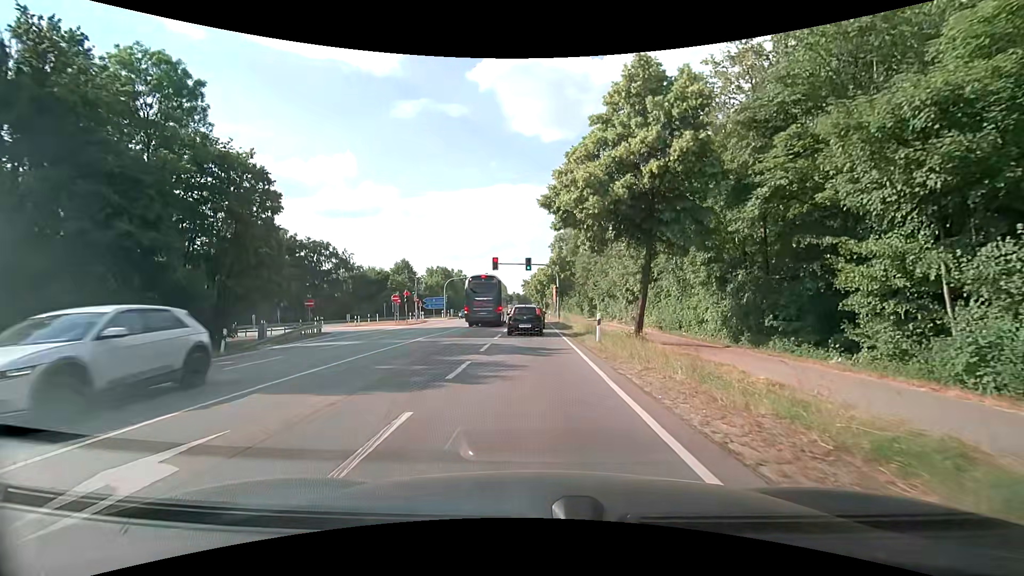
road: secondary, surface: asphalt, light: Day
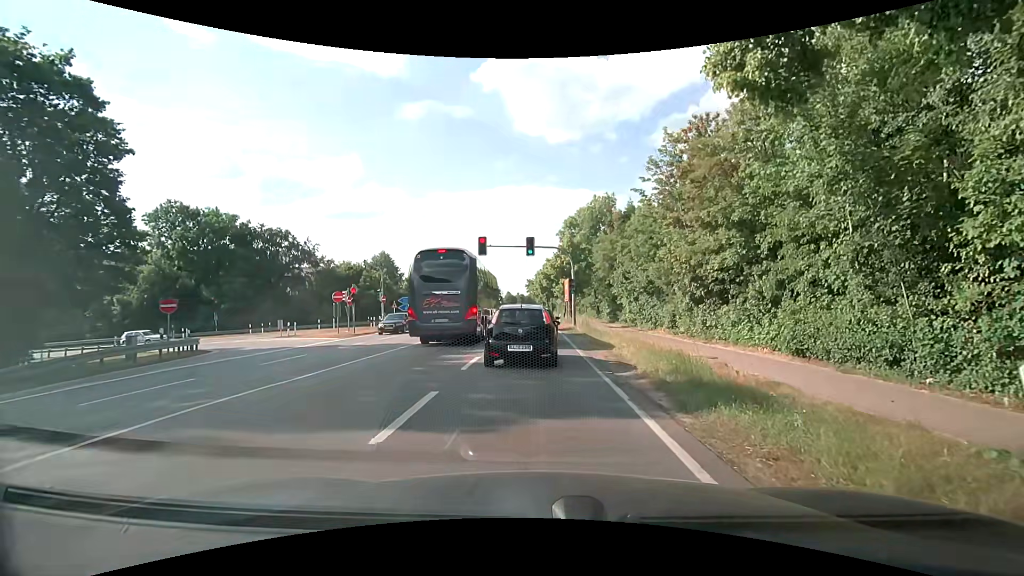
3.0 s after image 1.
(-0.3, +15.7) m; -1°
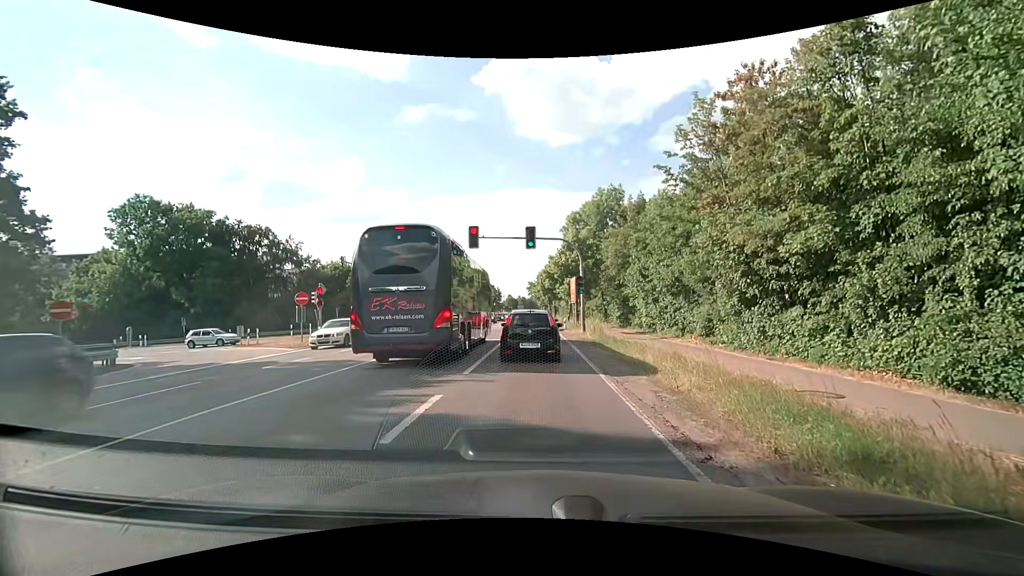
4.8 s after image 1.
(-0.1, +5.9) m; -1°
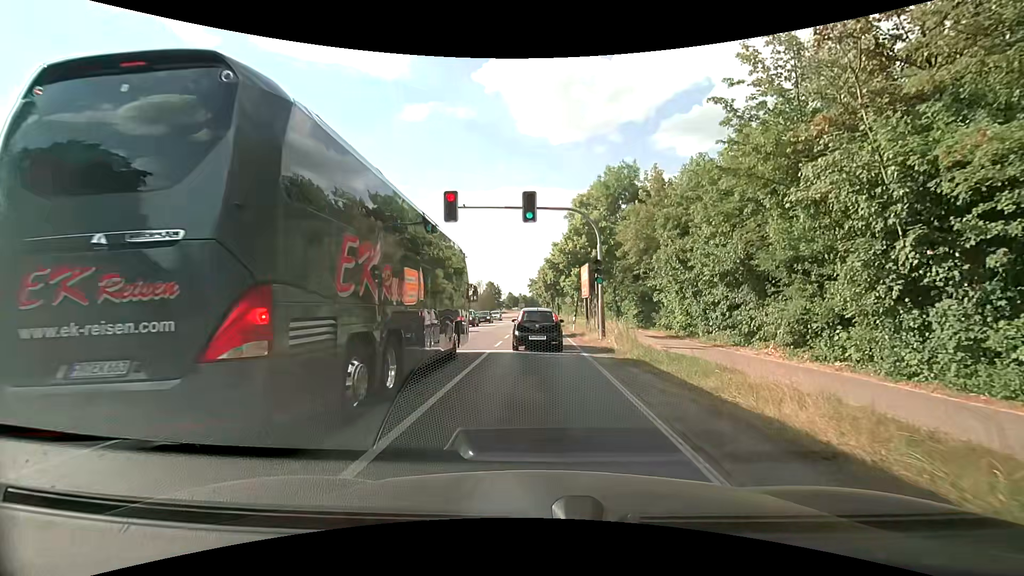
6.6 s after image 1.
(+0.1, +8.8) m; 0°
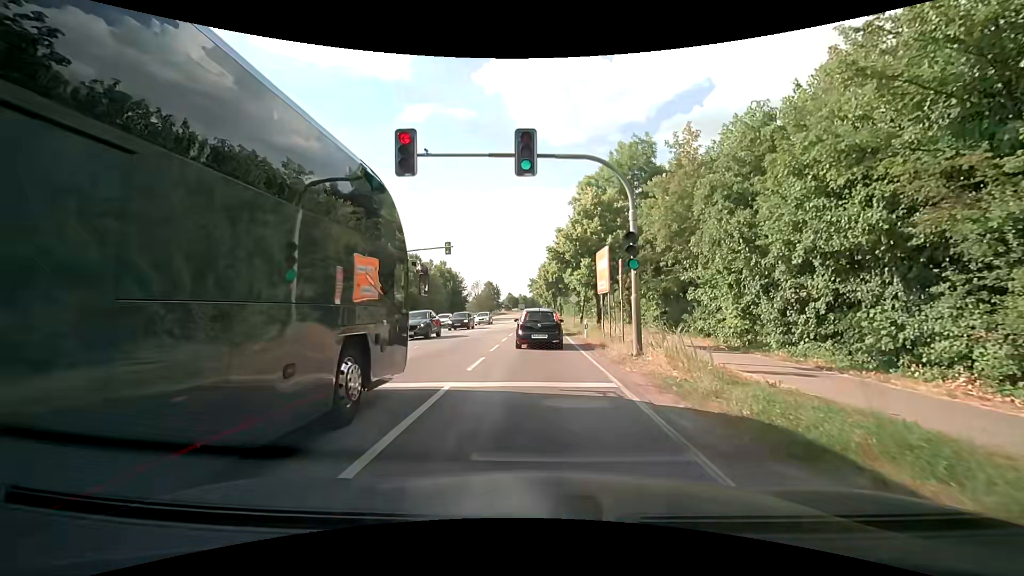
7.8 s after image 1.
(0.0, +7.9) m; 0°
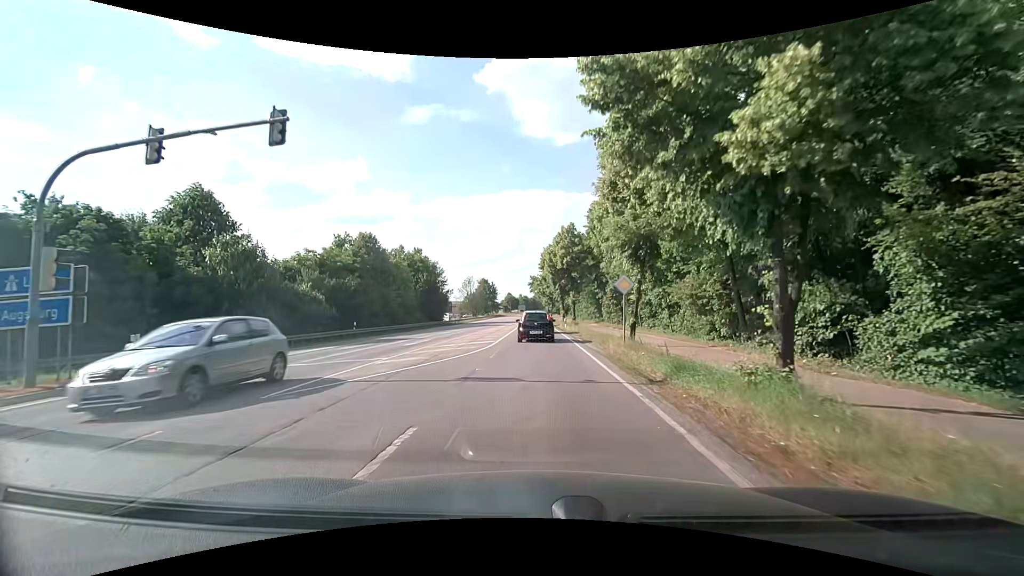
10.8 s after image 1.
(0.0, +25.4) m; 0°
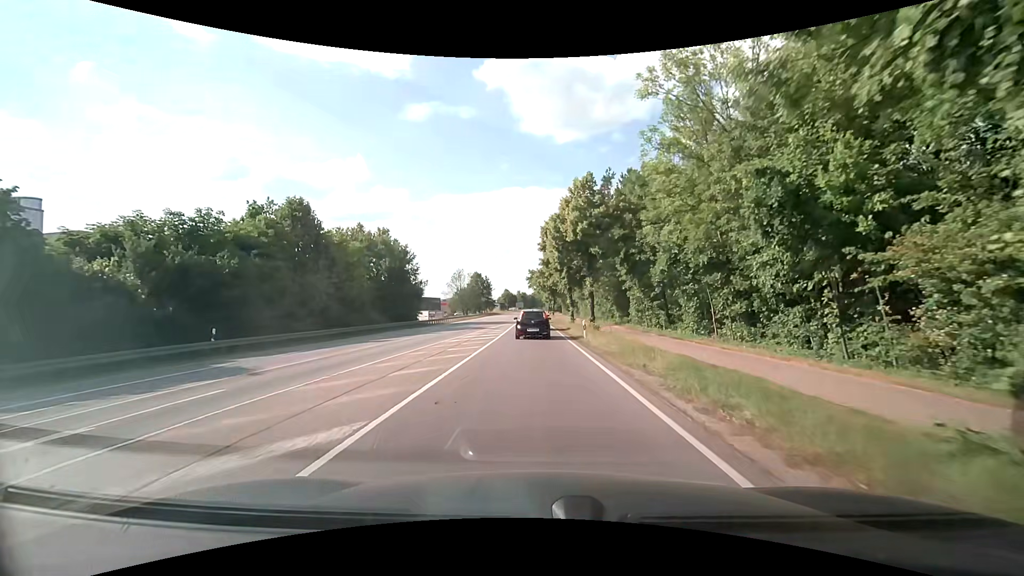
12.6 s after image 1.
(0.0, +18.6) m; 0°
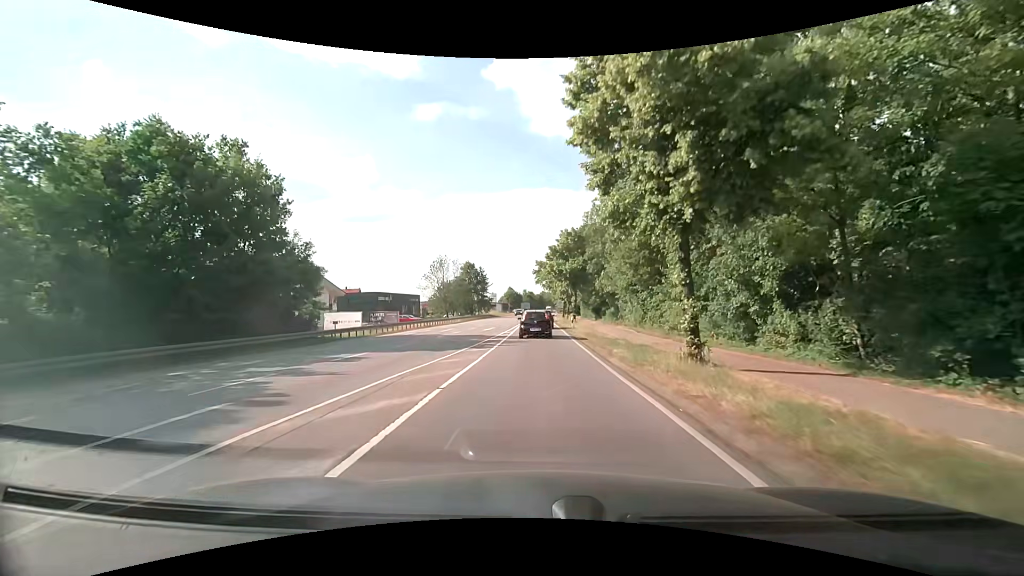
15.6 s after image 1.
(-0.3, +35.8) m; -1°
(0, +10) (0, +20) (0, +30) (0, +40) (0, +50) (0, +60) (0, +70) (0, +80) (0, +90) (0, +100) m
